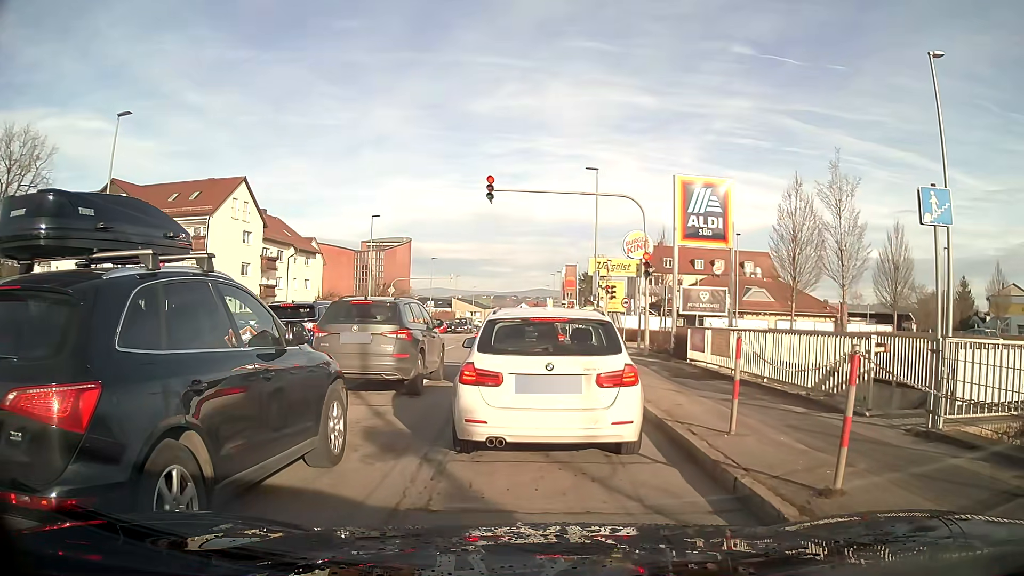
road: tertiary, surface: asphalt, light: Day
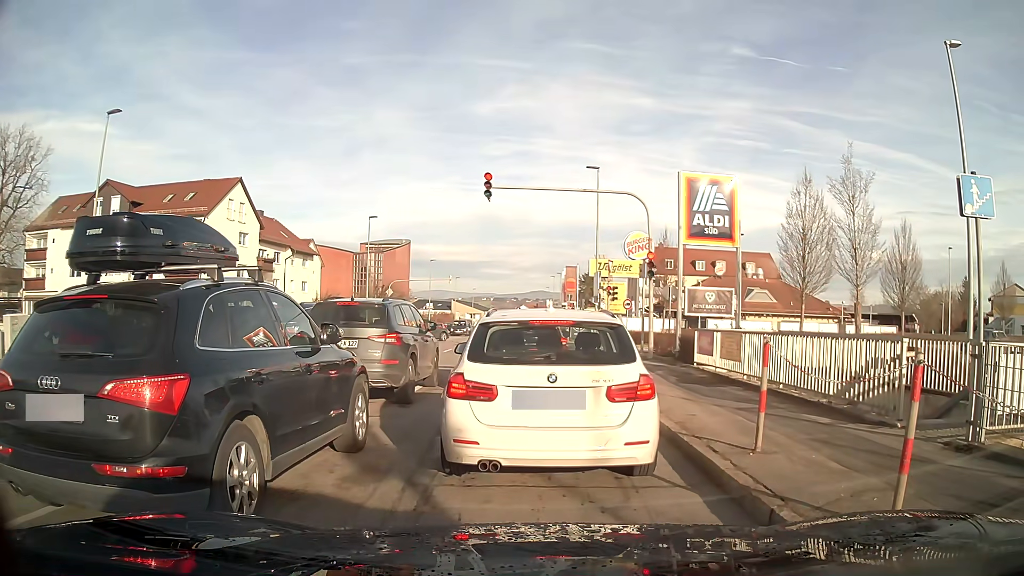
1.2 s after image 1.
(0.0, +0.8) m; 0°
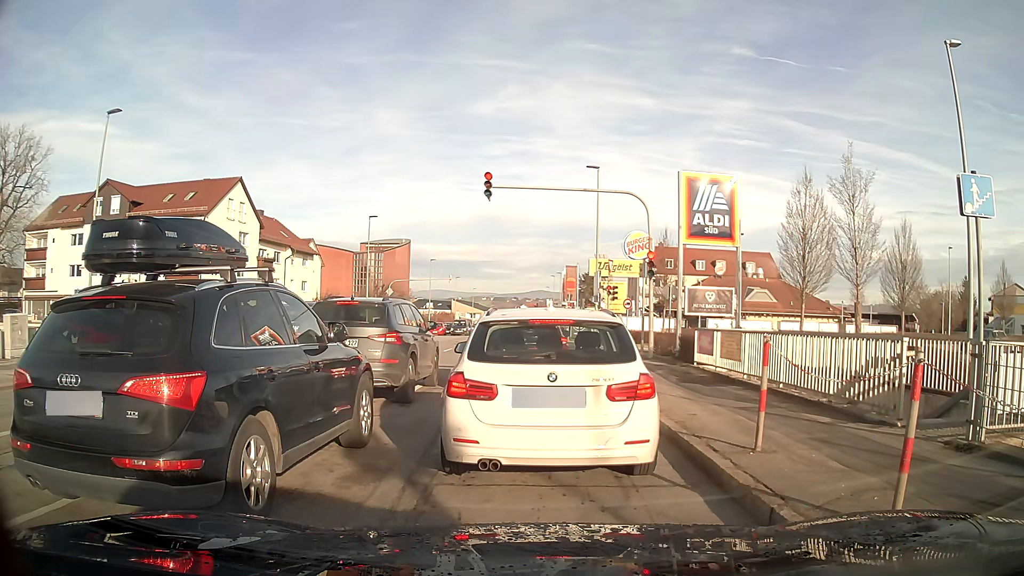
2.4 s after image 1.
(0.0, 0.0) m; 0°
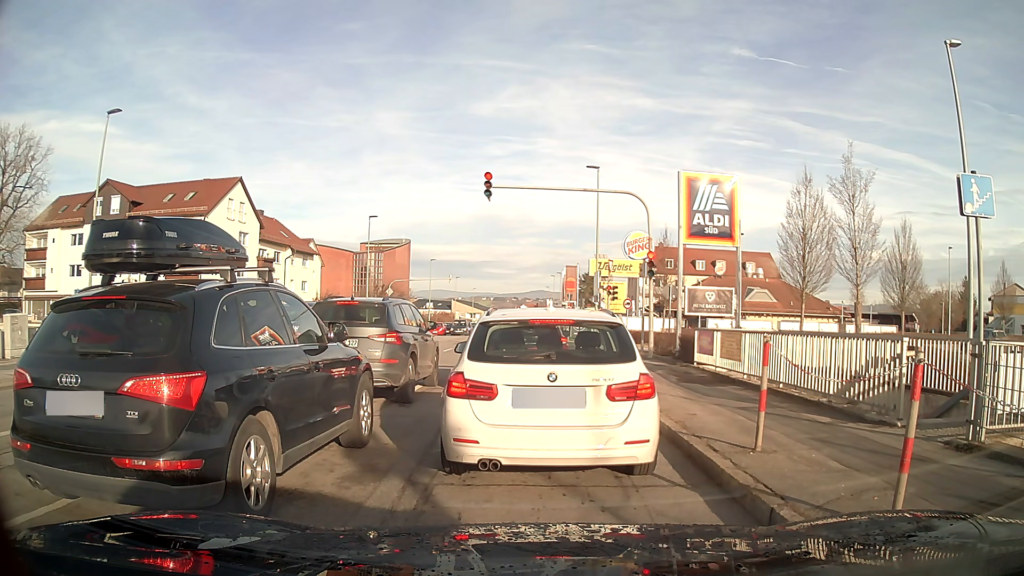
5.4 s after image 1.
(0.0, 0.0) m; 0°
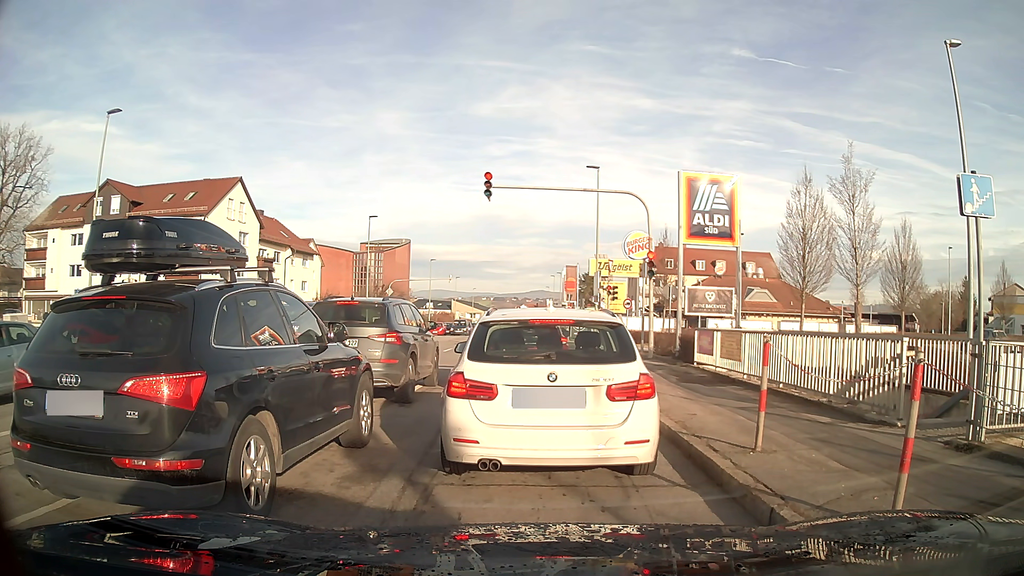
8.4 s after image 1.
(0.0, 0.0) m; 0°
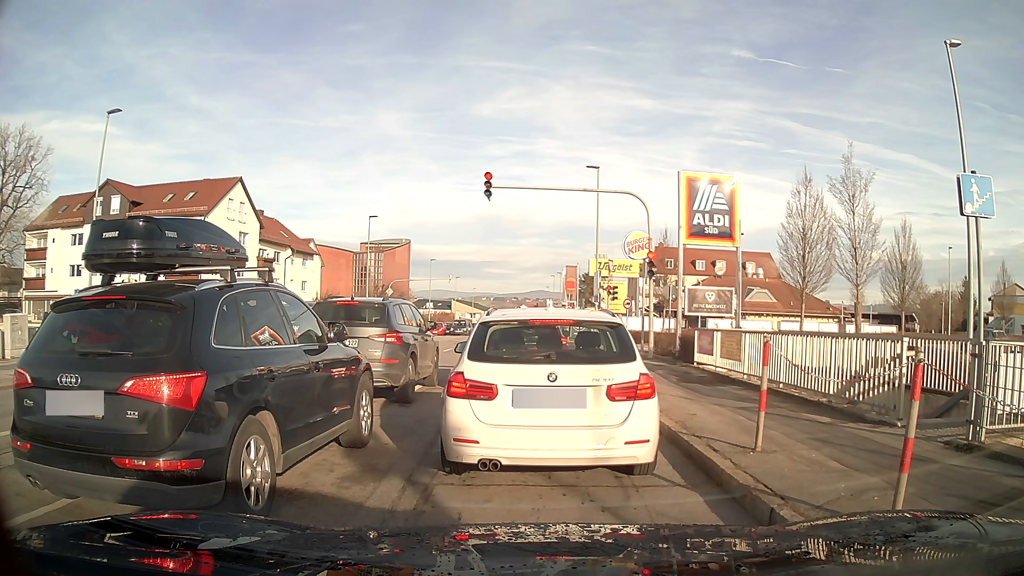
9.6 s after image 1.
(0.0, 0.0) m; 0°
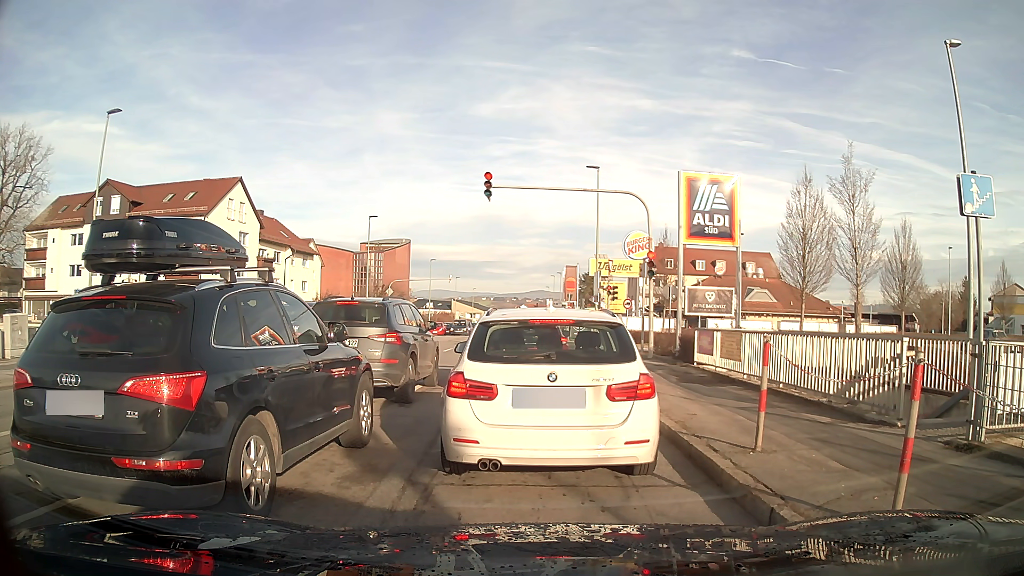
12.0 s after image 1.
(0.0, 0.0) m; 0°
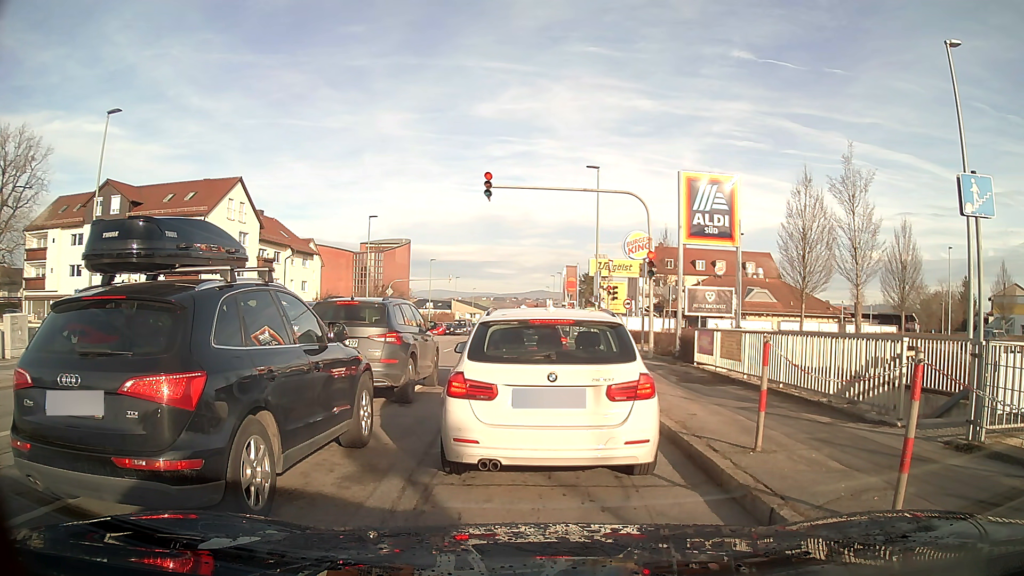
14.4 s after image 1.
(0.0, 0.0) m; 0°
(0, +10) (0, +20) (0, +30) (-1, +40) (-1, +50) (-1, +60) (-1, +70) (-1, +80) (-1, +90) (-2, +100) m
